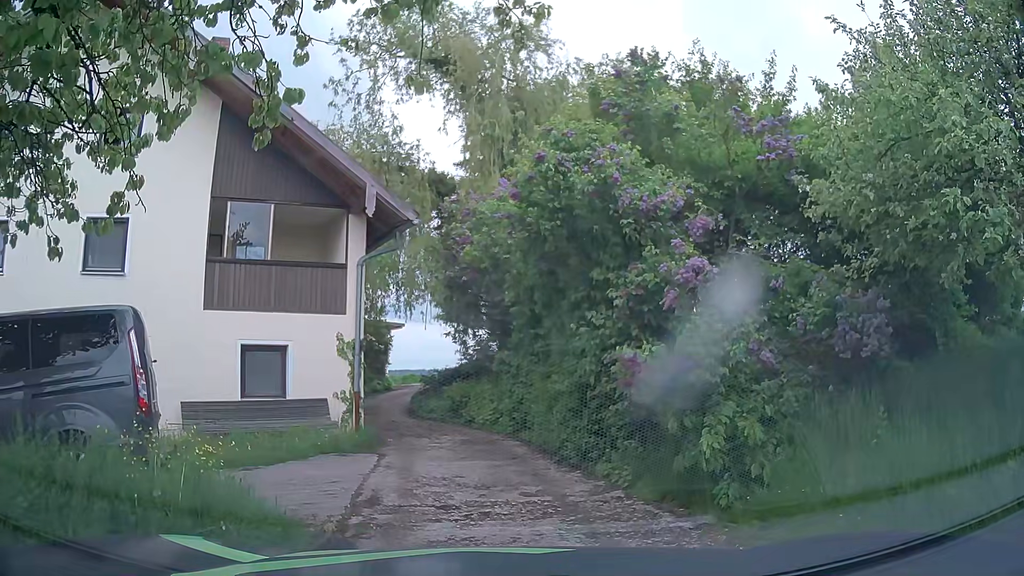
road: unclassified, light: Day
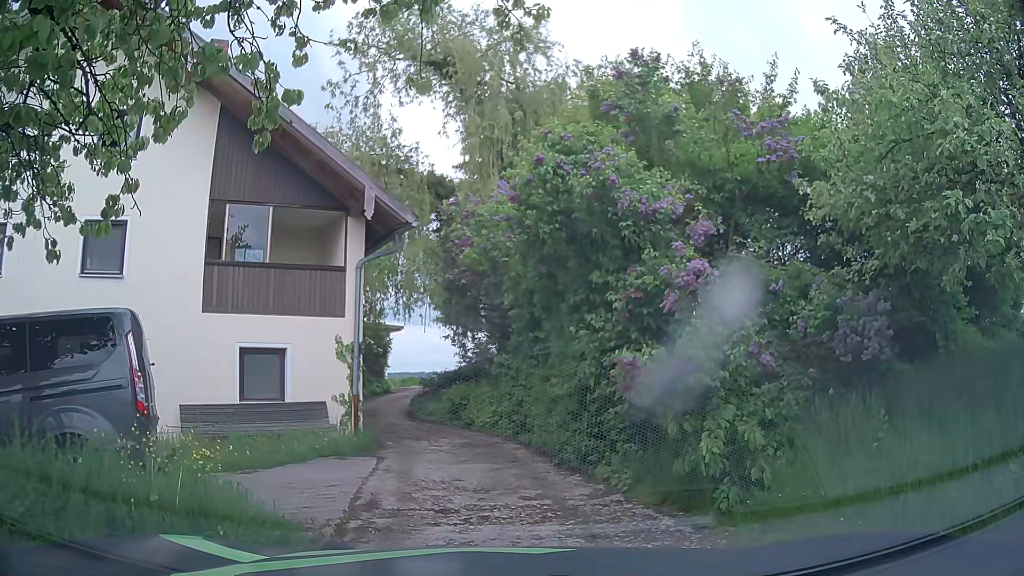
(0.0, +0.1) m; 0°
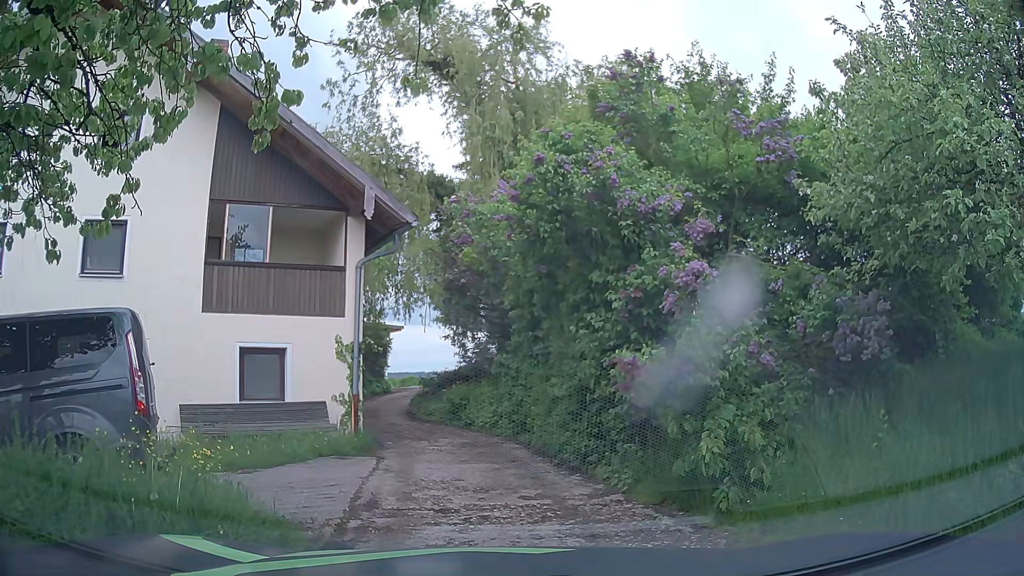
(0.0, 0.0) m; 0°
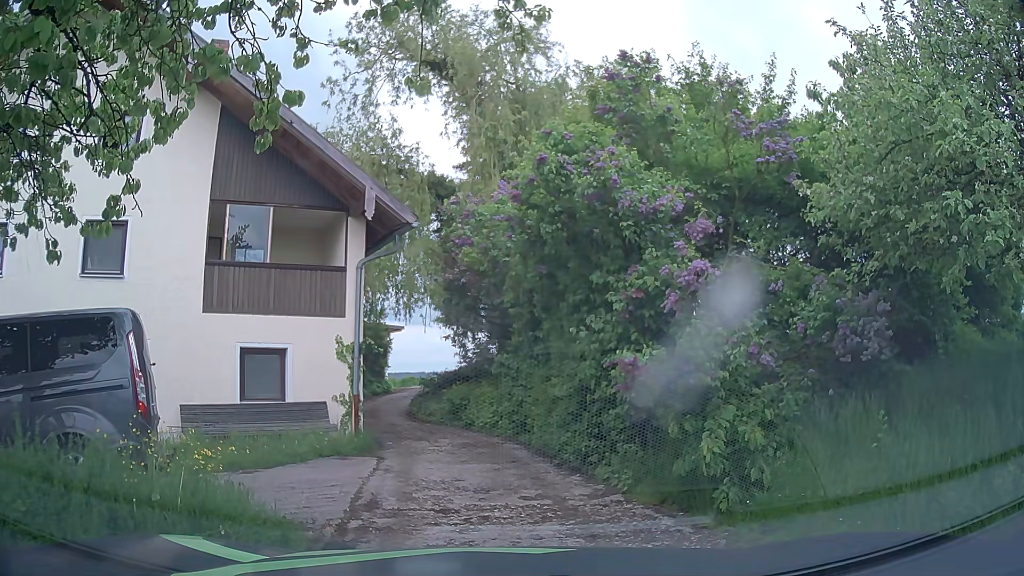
(0.0, 0.0) m; 0°
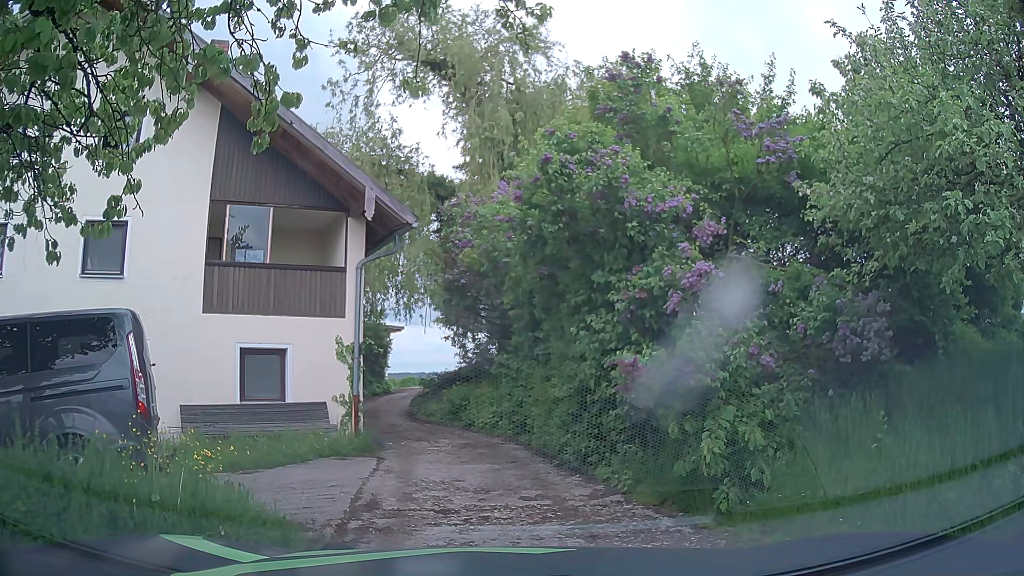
(0.0, 0.0) m; 0°
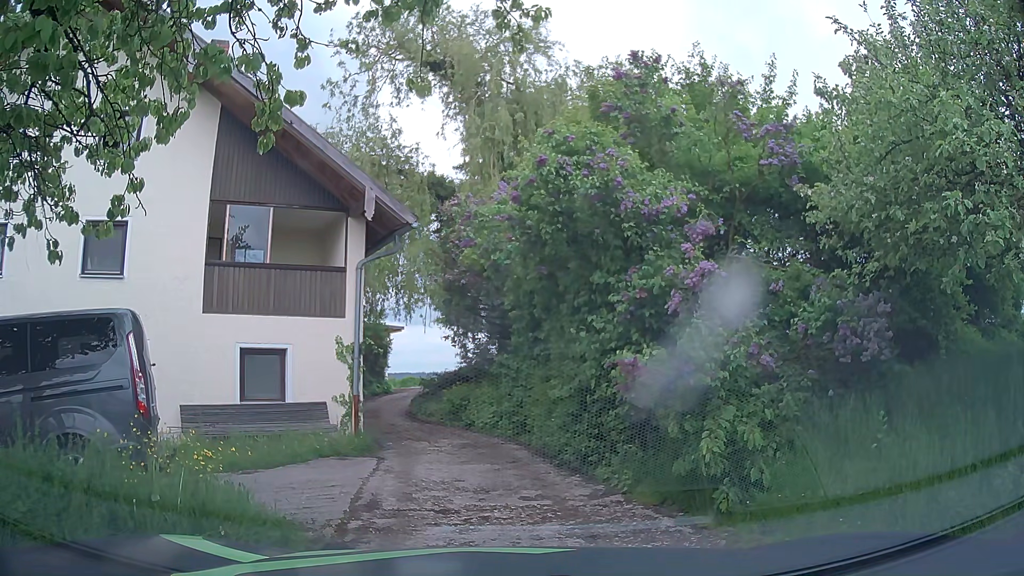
(0.0, 0.0) m; 0°
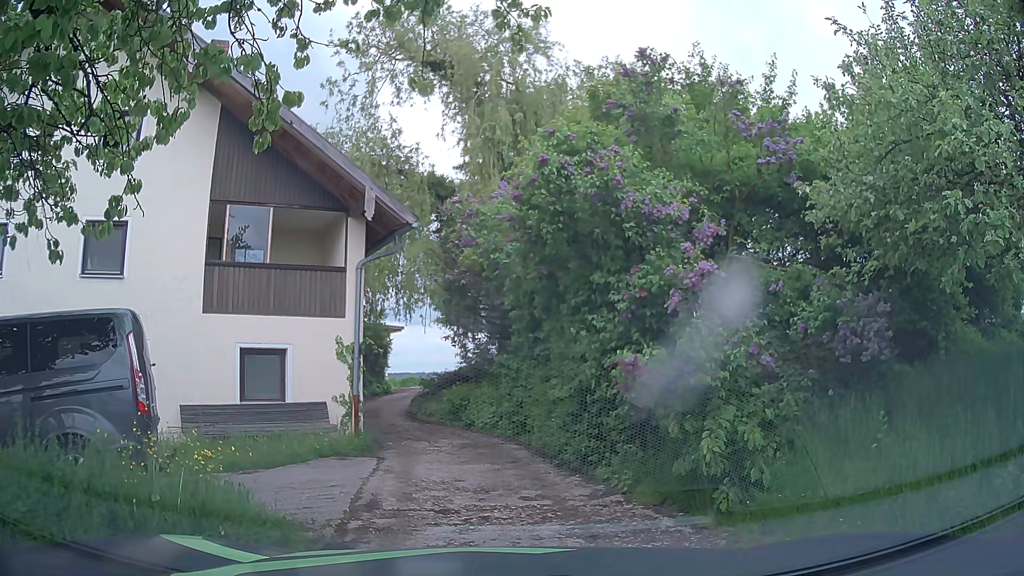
(0.0, 0.0) m; 0°
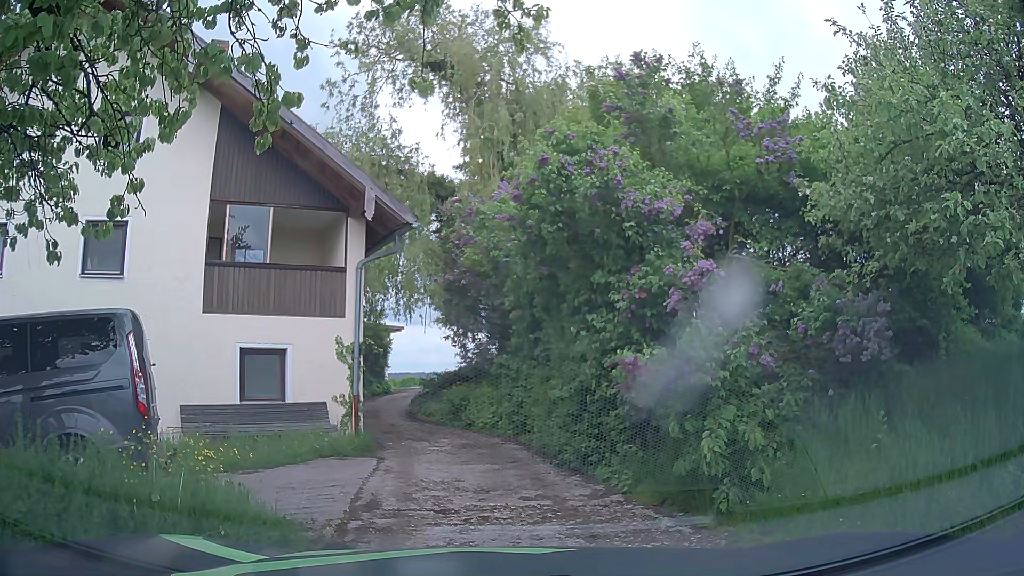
(0.0, 0.0) m; 0°
